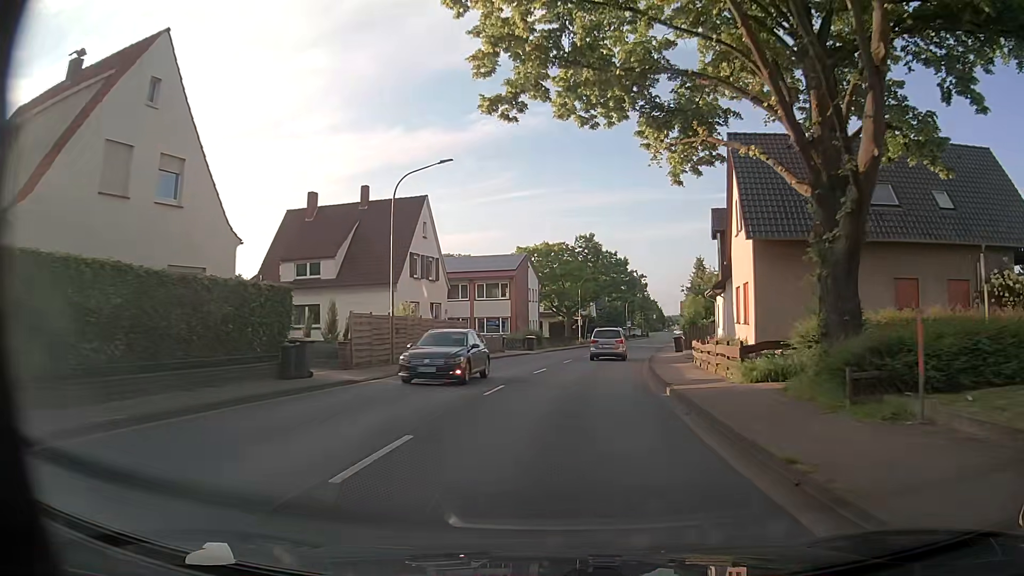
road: primary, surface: asphalt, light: Day
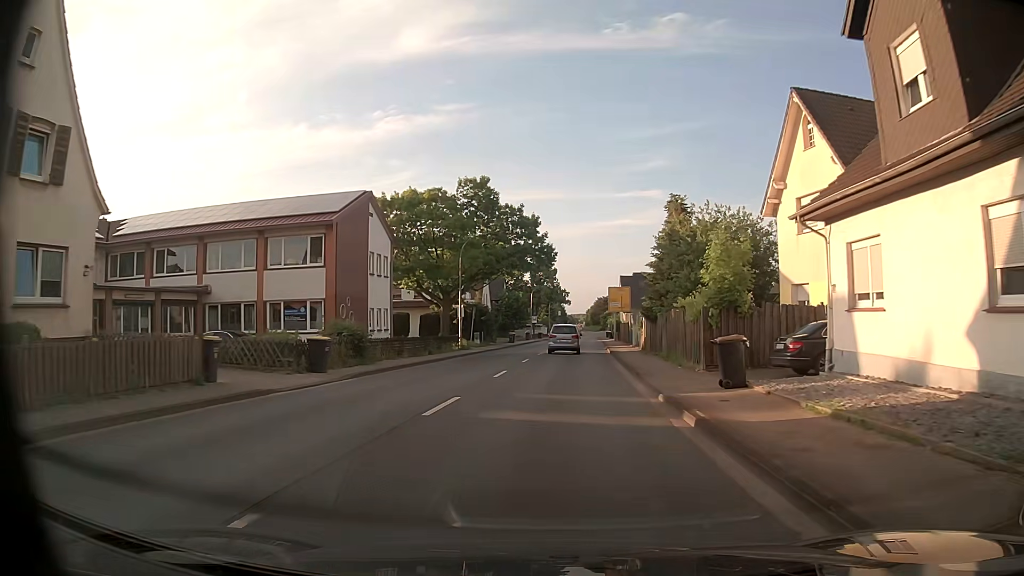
(+2.6, +30.7) m; +9°
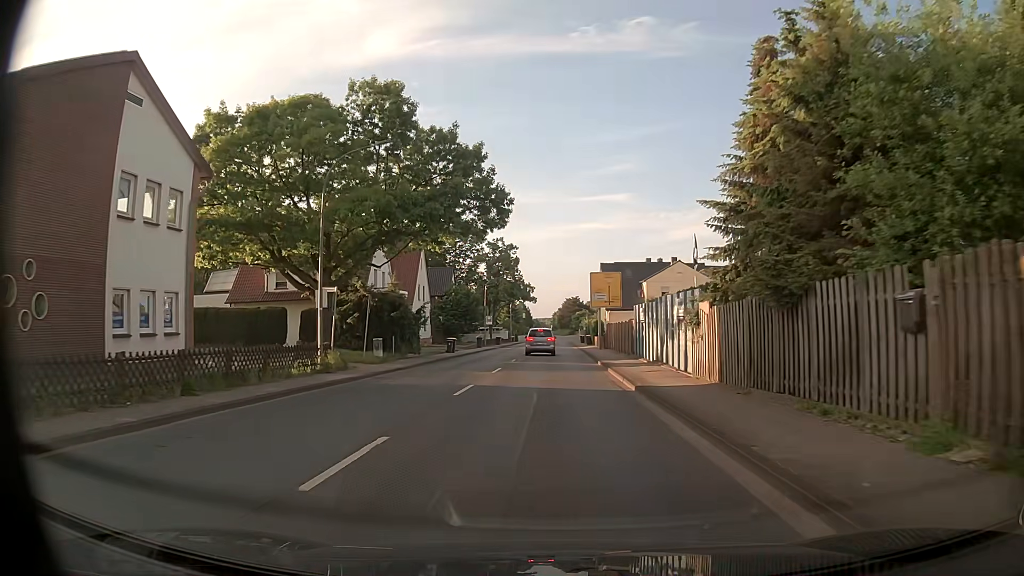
(+0.7, +22.9) m; +3°
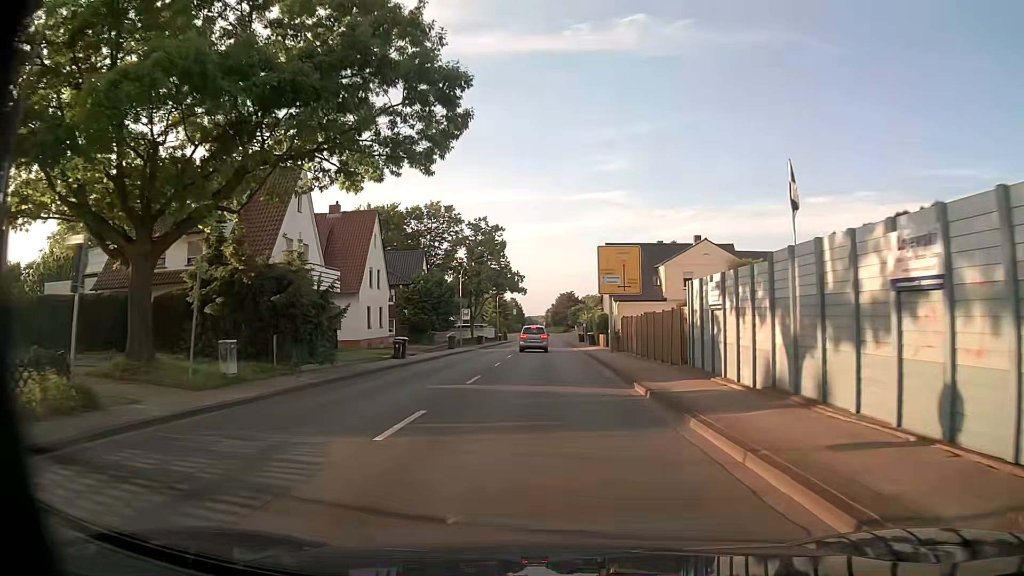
(+0.1, +15.3) m; 0°
(0, +10) (0, +20) (0, +30) (0, +40) (0, +50) (0, +60) (0, +70) (0, +80) (0, +90) (0, +100) m
